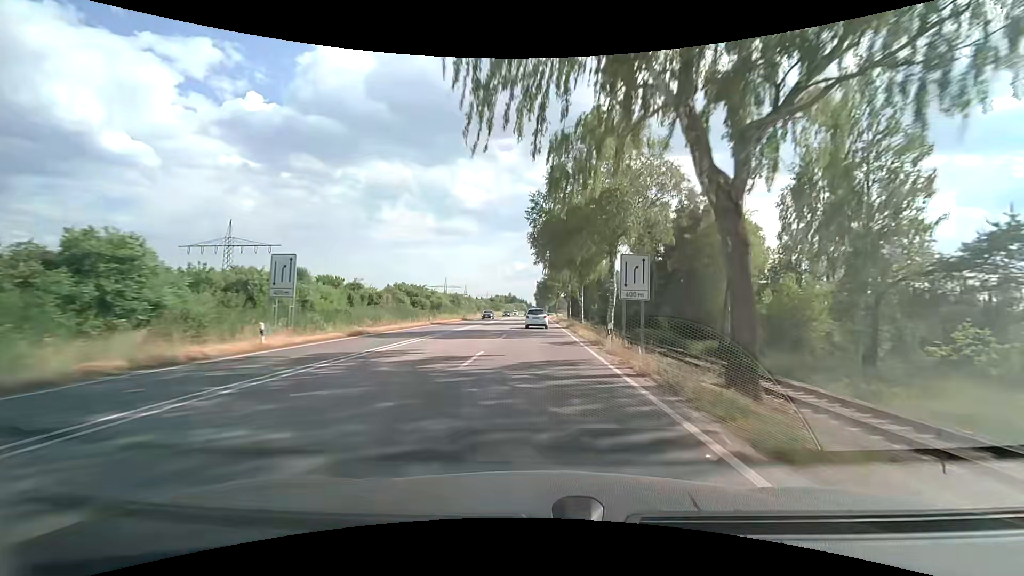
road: trunk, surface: asphalt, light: Day
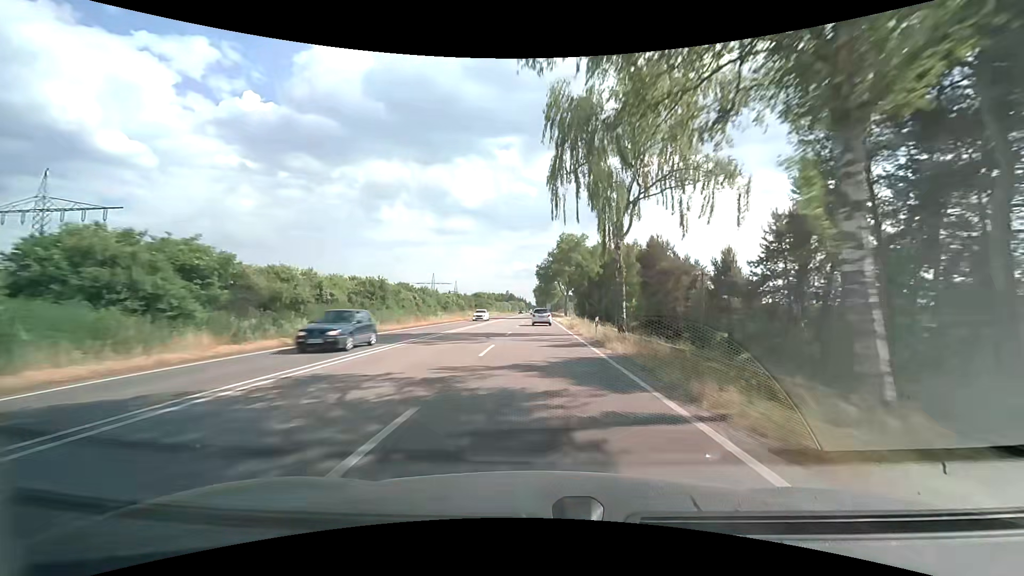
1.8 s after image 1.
(0.0, +45.2) m; 0°
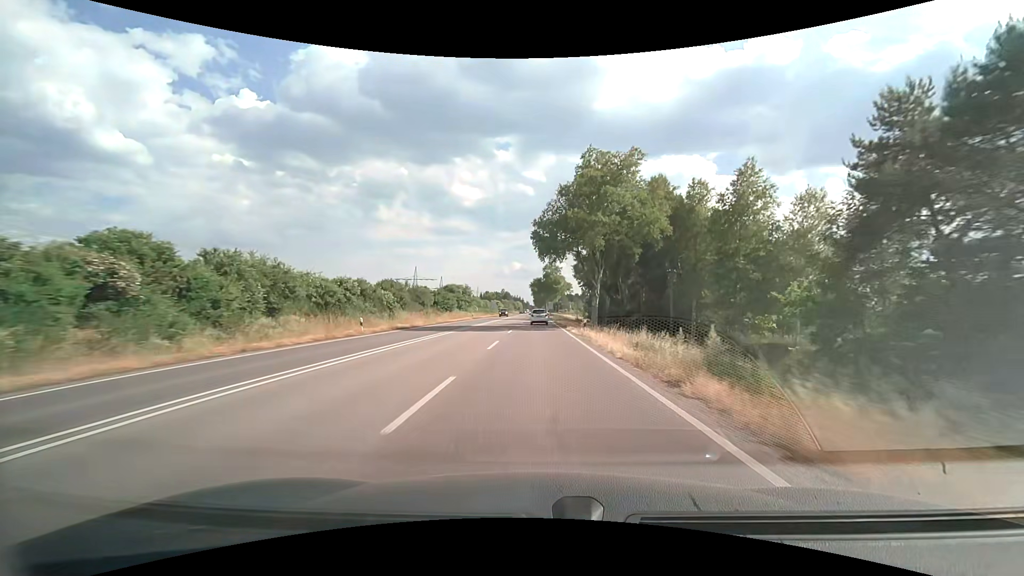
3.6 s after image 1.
(0.0, +44.8) m; 0°
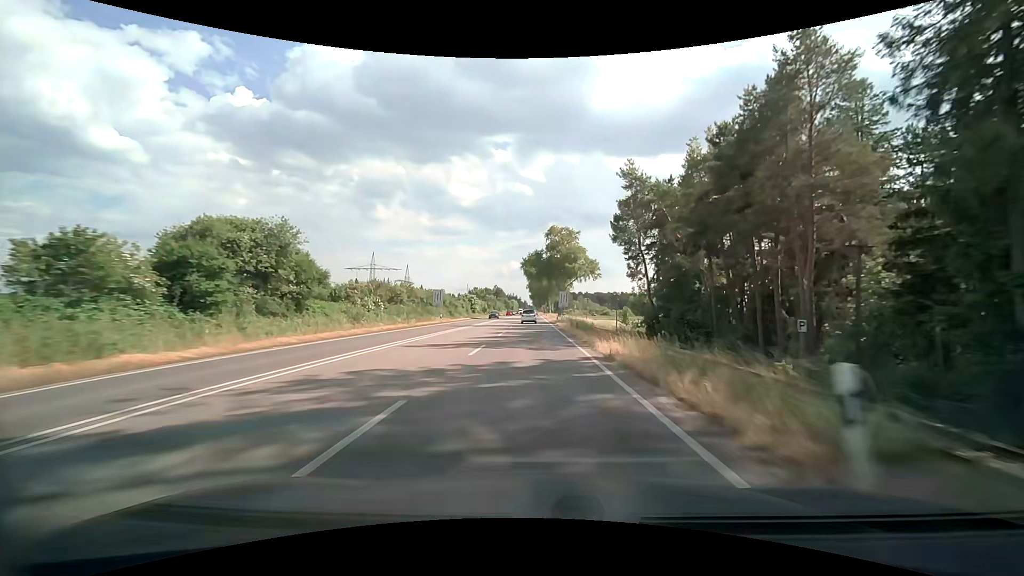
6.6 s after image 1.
(+0.3, +74.2) m; 0°
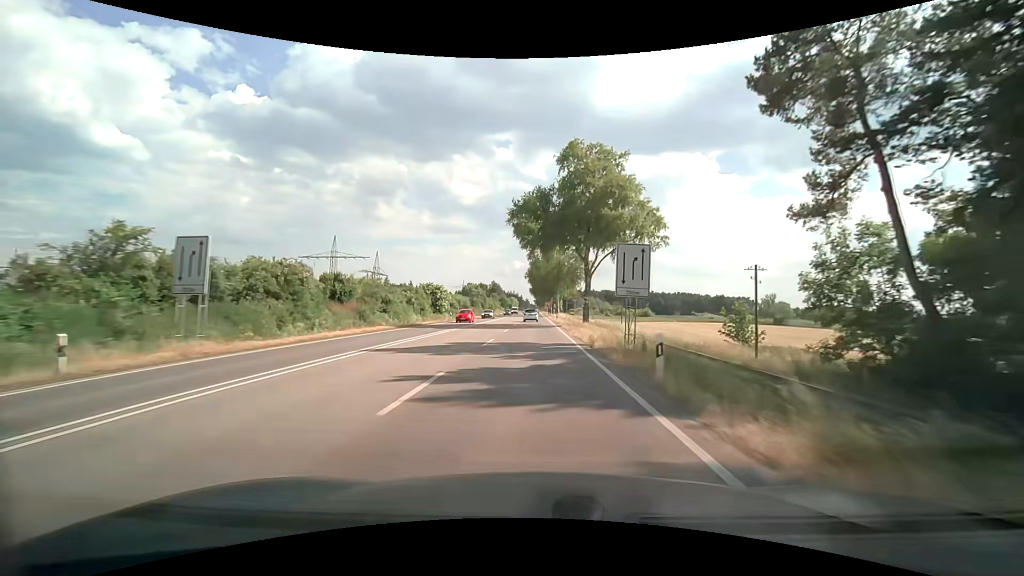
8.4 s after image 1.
(0.0, +44.6) m; 0°
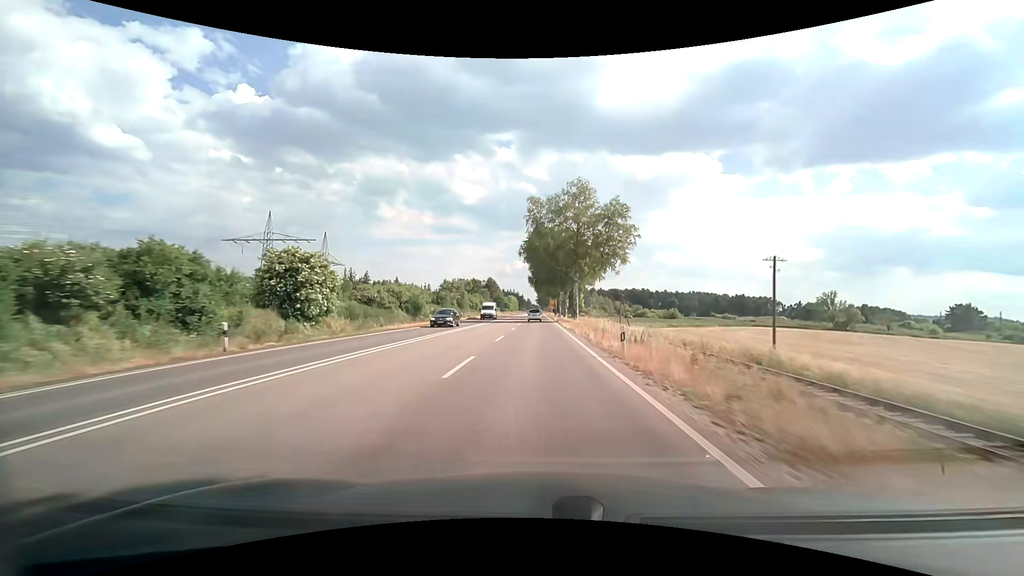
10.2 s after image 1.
(0.0, +44.4) m; 0°
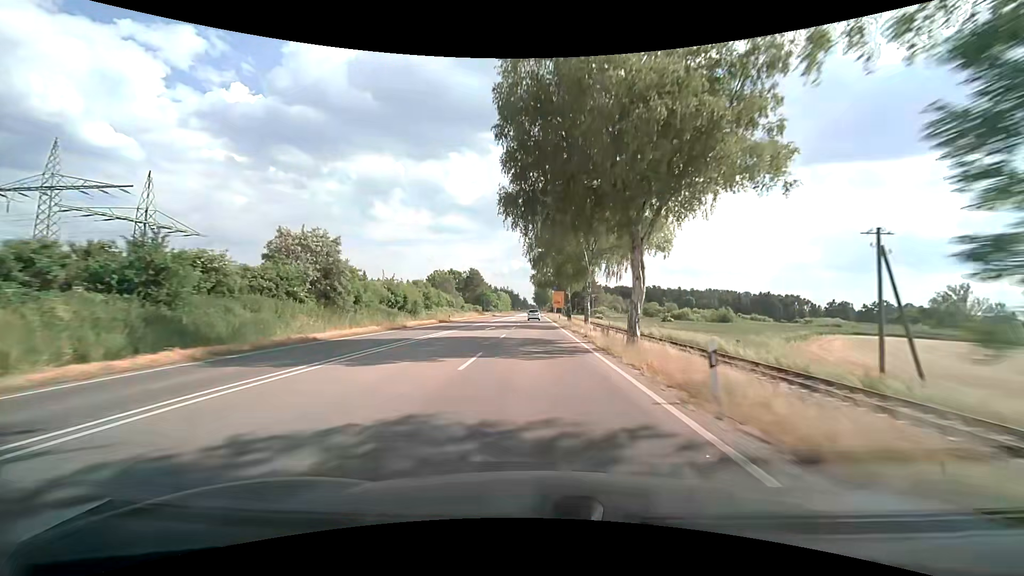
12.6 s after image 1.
(+0.2, +58.3) m; 0°
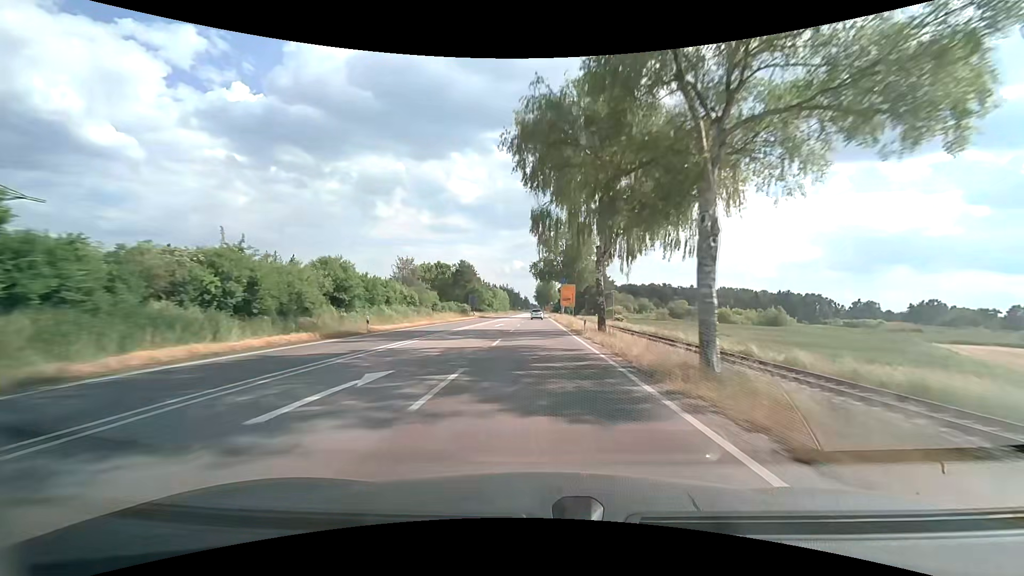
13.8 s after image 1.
(0.0, +28.8) m; 0°
(0, +10) (0, +20) (0, +30) (0, +40) (0, +50) (0, +60) (0, +70) (0, +80) (0, +90) (0, +100) m
